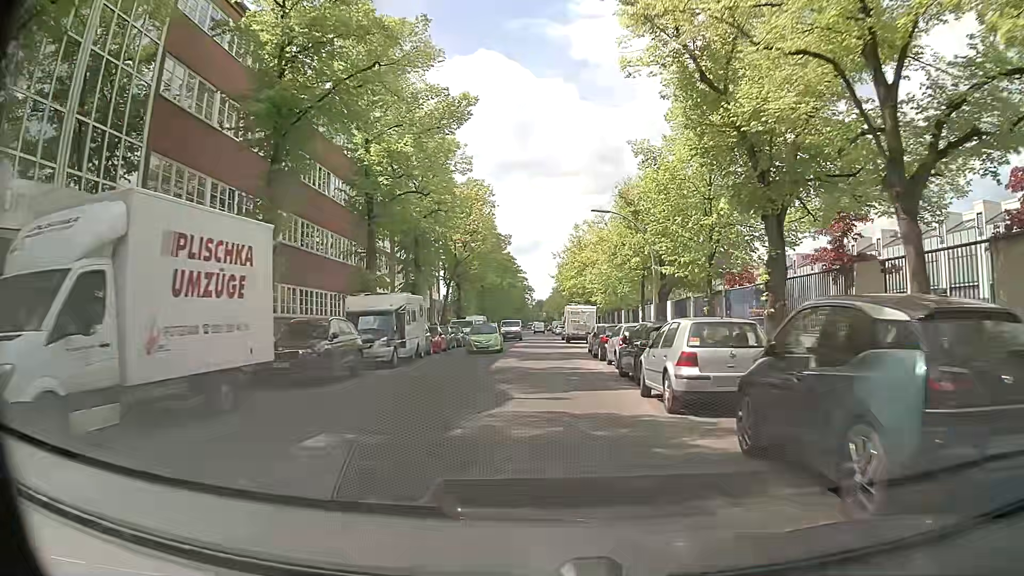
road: residential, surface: asphalt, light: Day
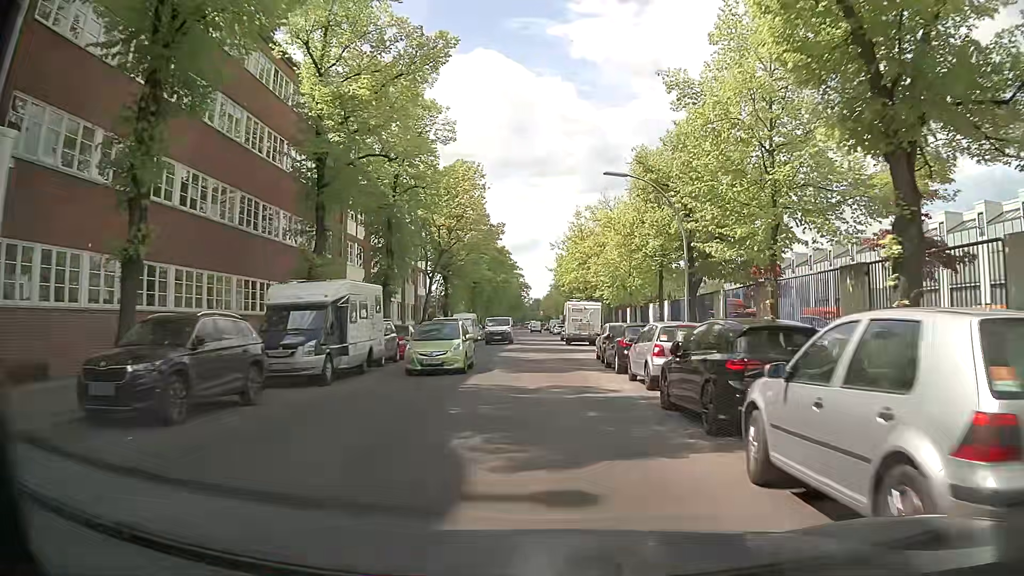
(+0.1, +7.1) m; +2°
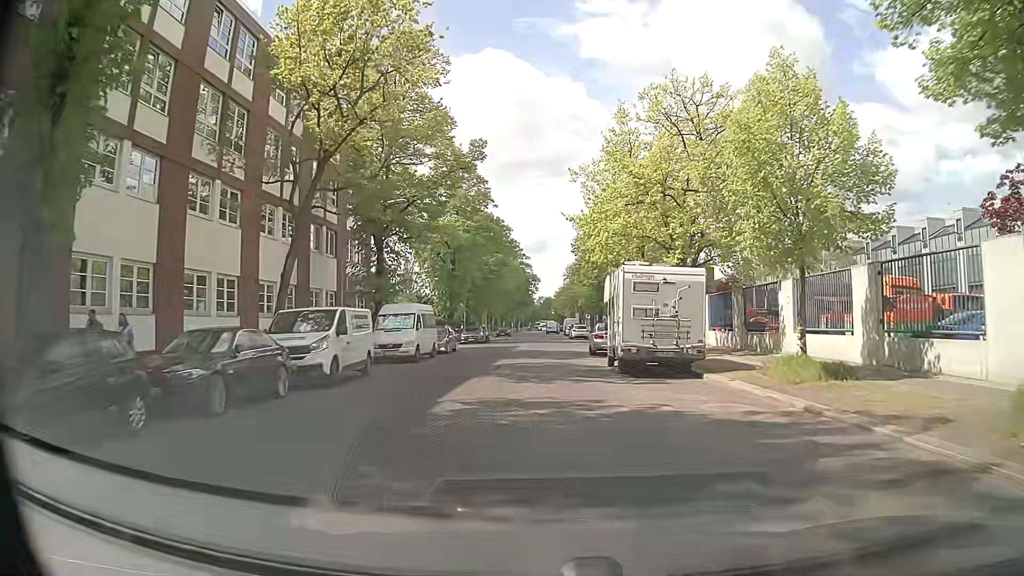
(-0.5, +27.5) m; -2°
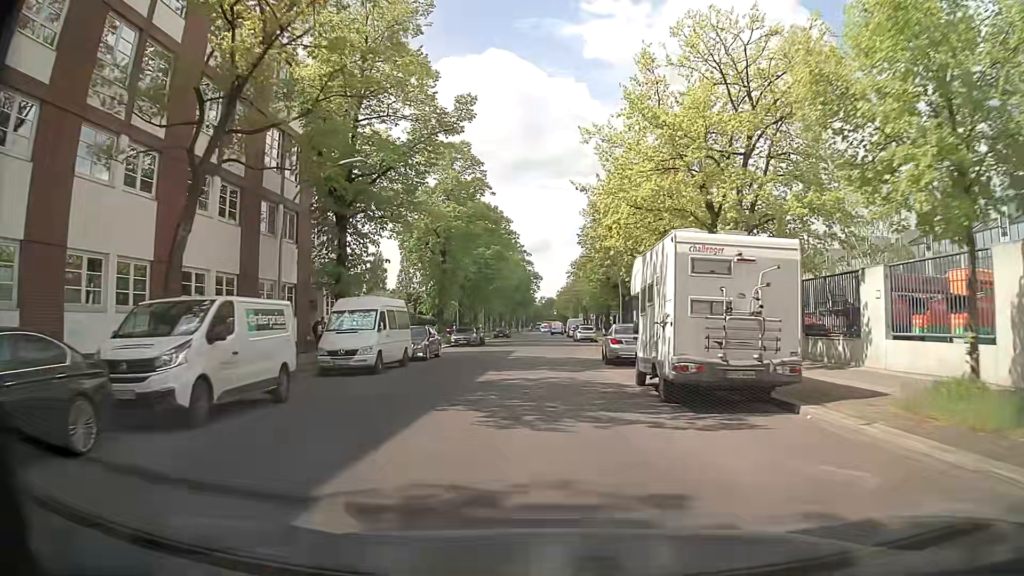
(+0.1, +6.7) m; 0°
(0, +10) (0, +20) (0, +30) (+1, +40) (+1, +50) (+1, +60) (+1, +70) (+2, +80) (+2, +90) (+3, +100) m
